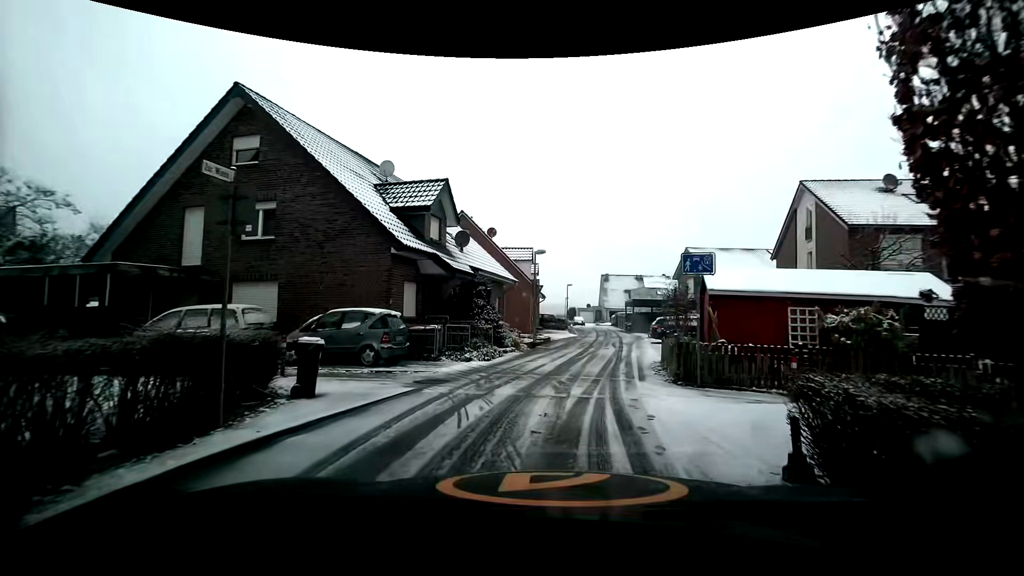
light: Day
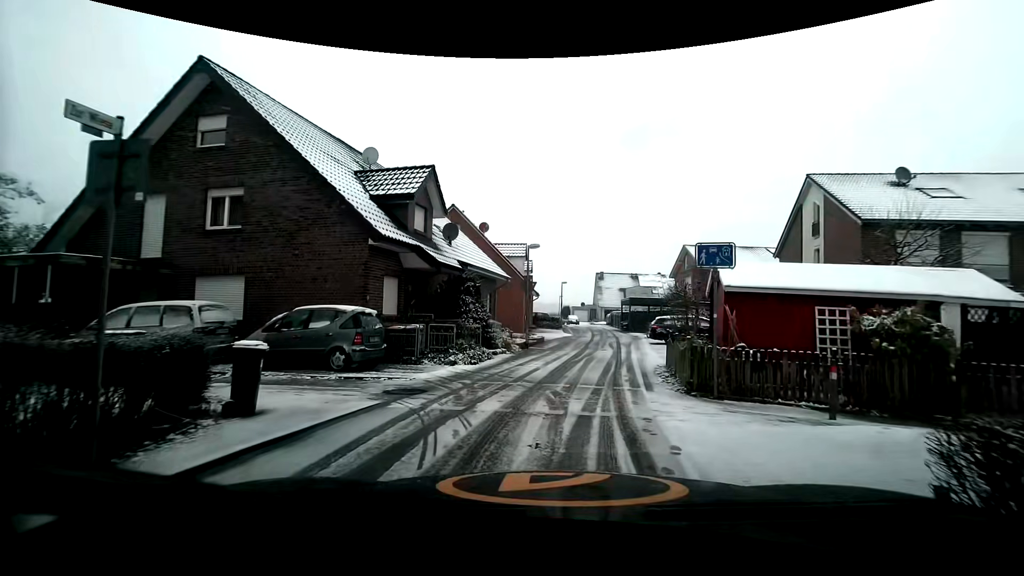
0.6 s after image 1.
(0.0, +1.5) m; +2°
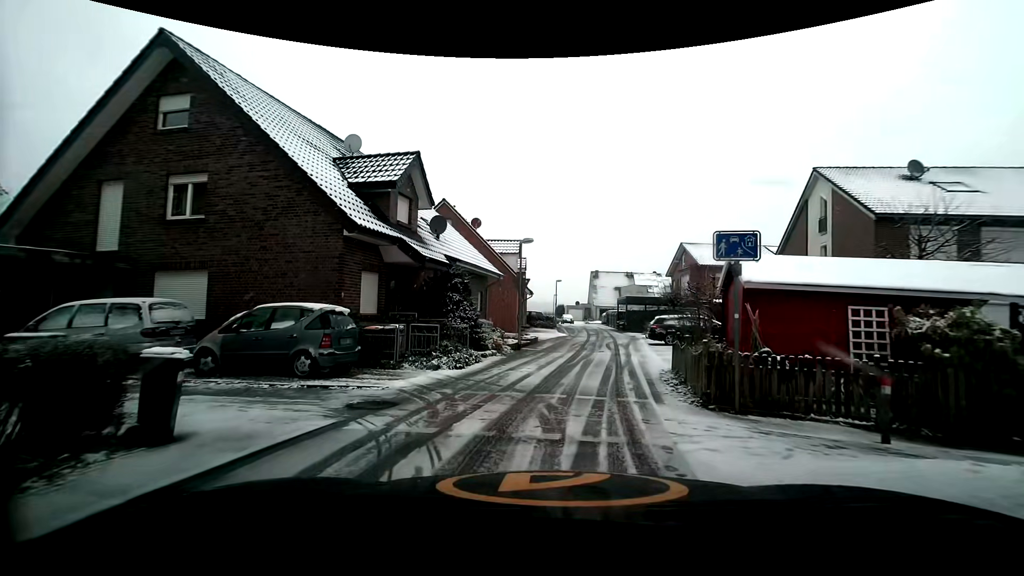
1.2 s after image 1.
(0.0, +1.3) m; 0°
